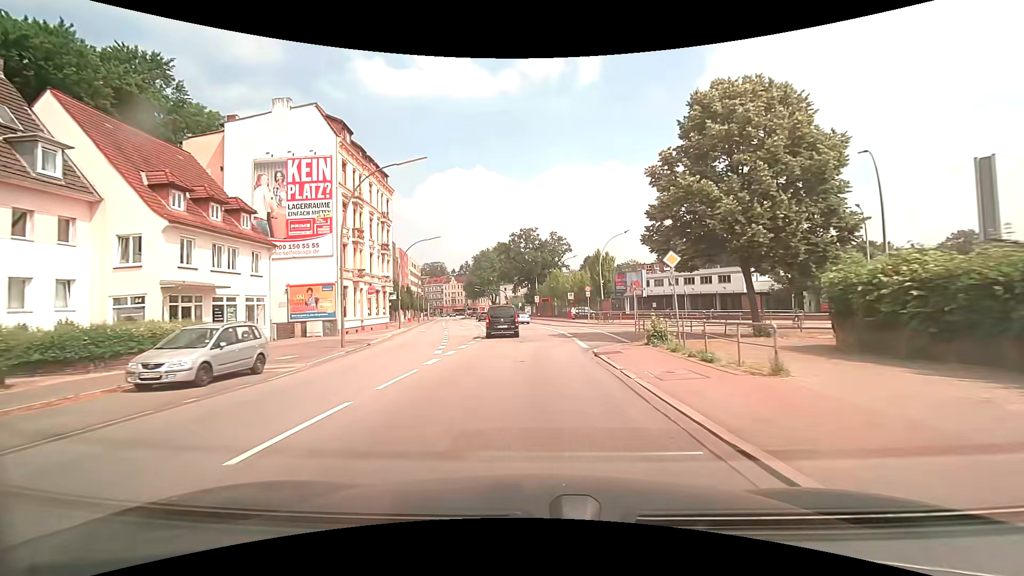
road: secondary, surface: asphalt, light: Day
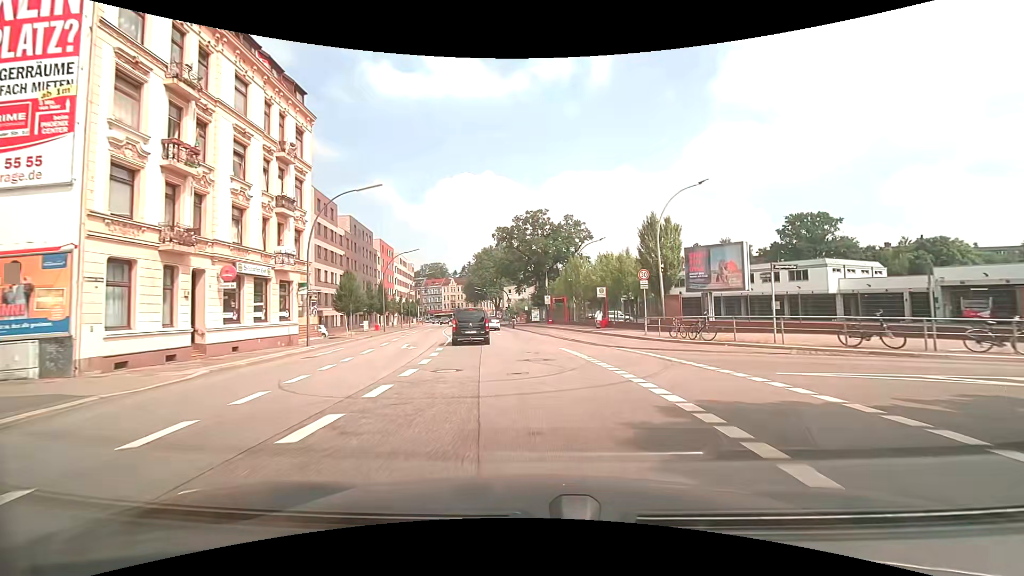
(-0.1, +23.4) m; -1°
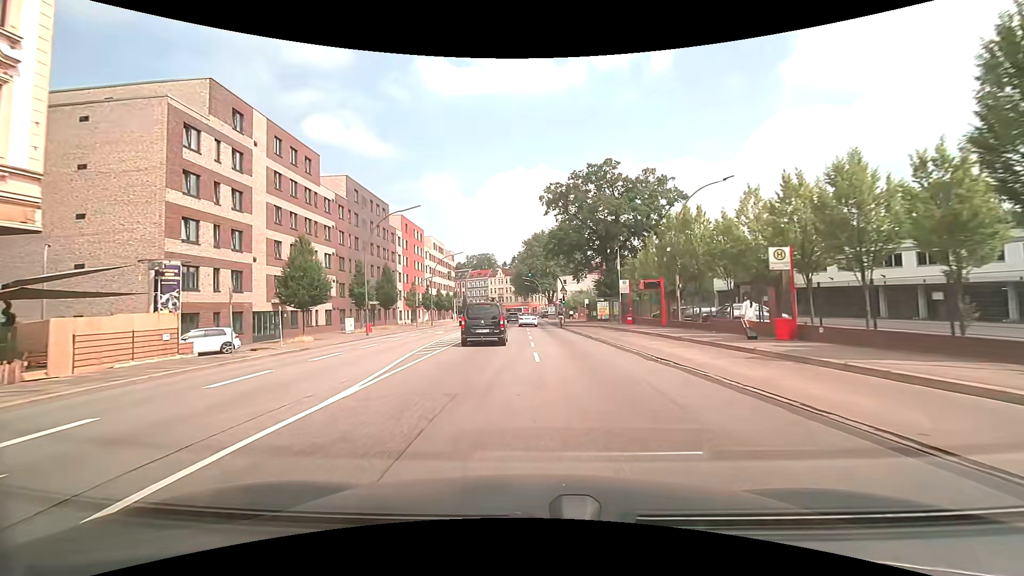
(-0.8, +23.3) m; -6°
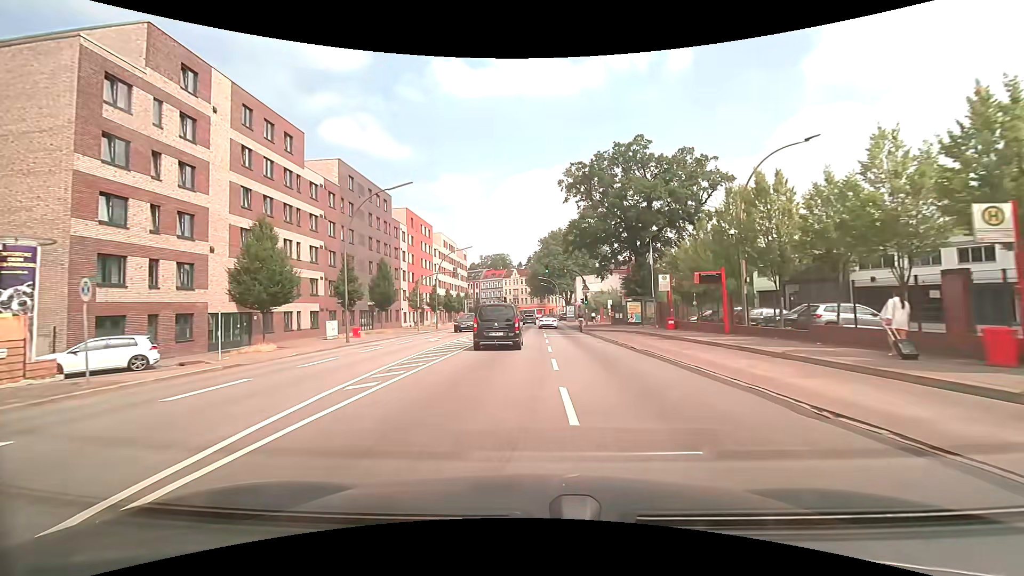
(-0.2, +7.6) m; -2°
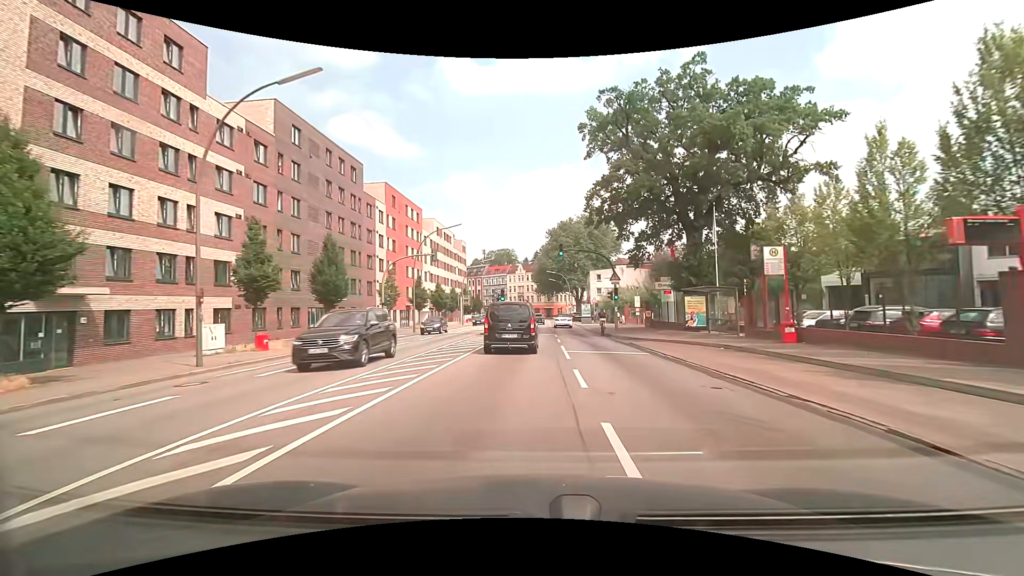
(-0.2, +14.6) m; -1°
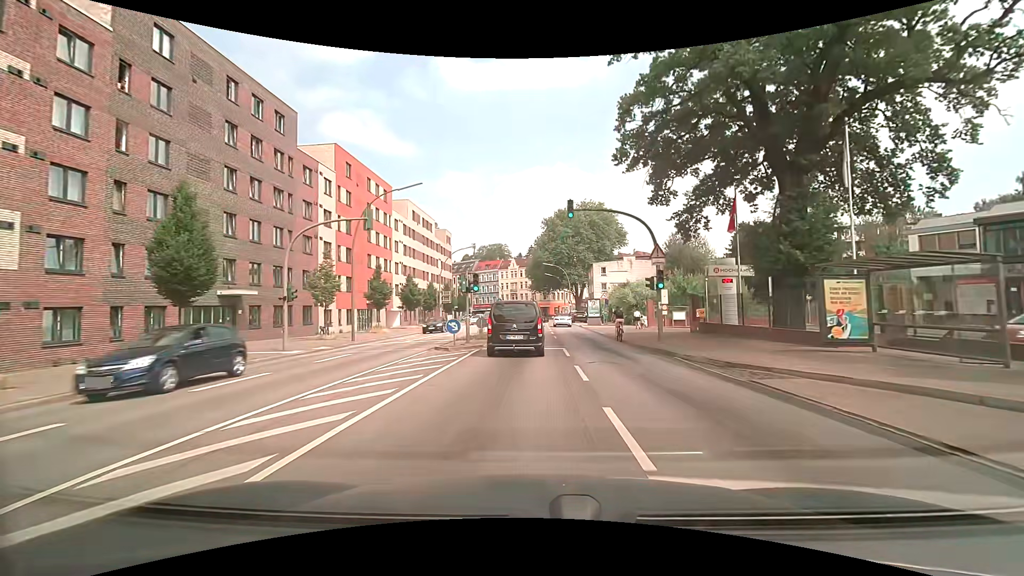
(+0.1, +14.3) m; +1°
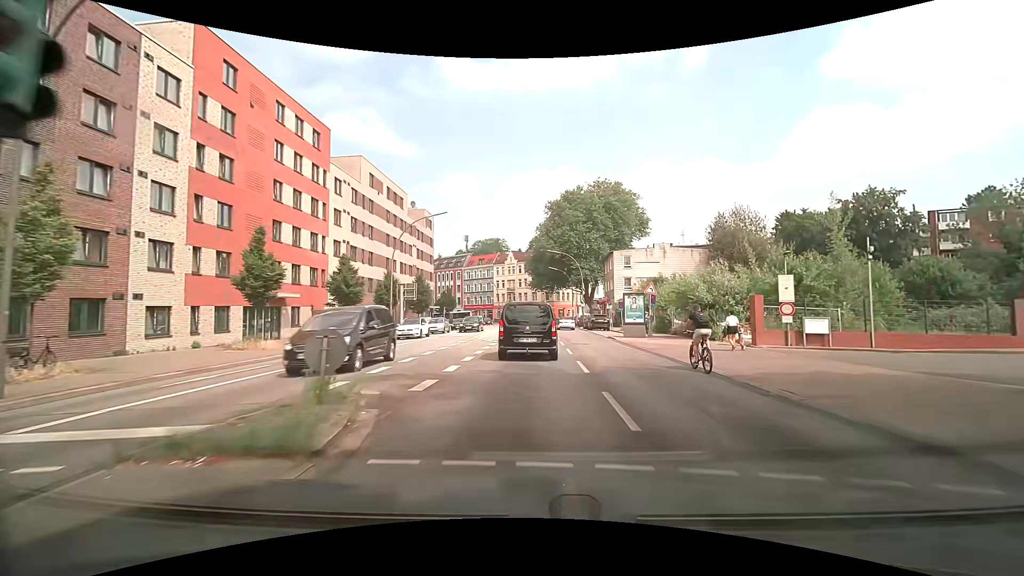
(-0.2, +21.1) m; 0°
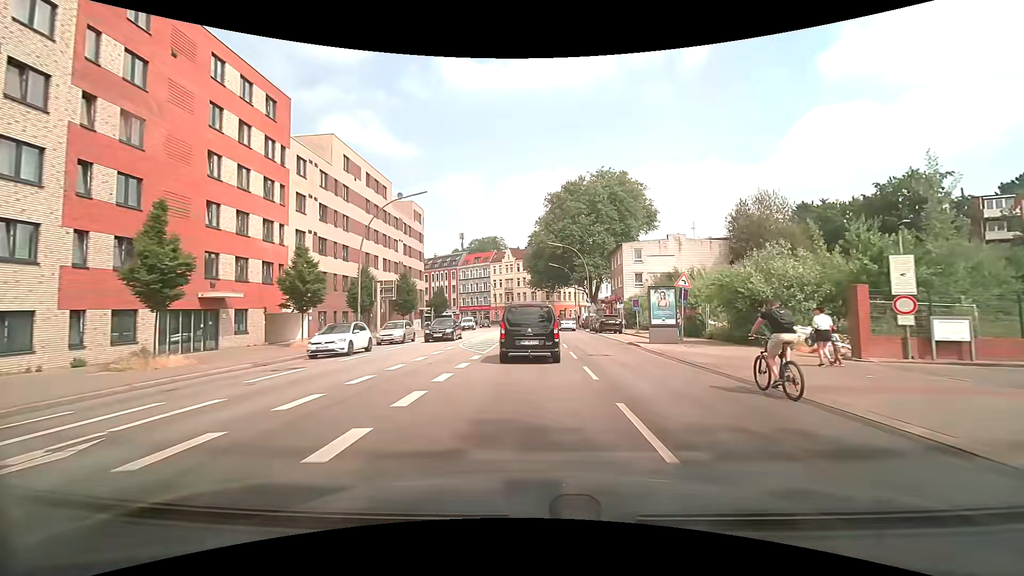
(0.0, +7.2) m; 0°
(0, +10) (0, +20) (0, +30) (+1, +40) (+2, +50) (+3, +60) (+3, +70) (+3, +80) (+1, +90) (-3, +99) m
